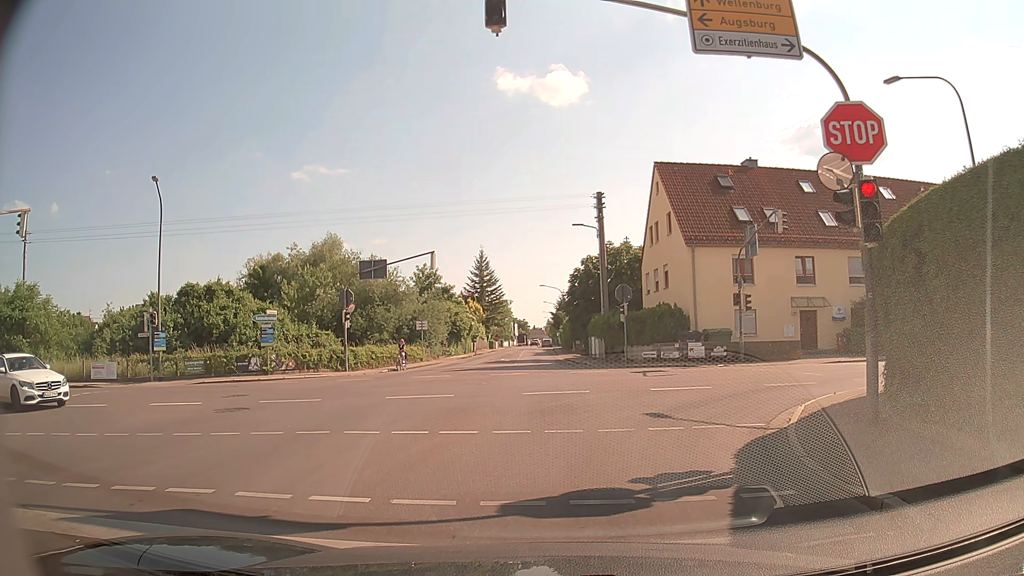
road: tertiary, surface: asphalt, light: Day
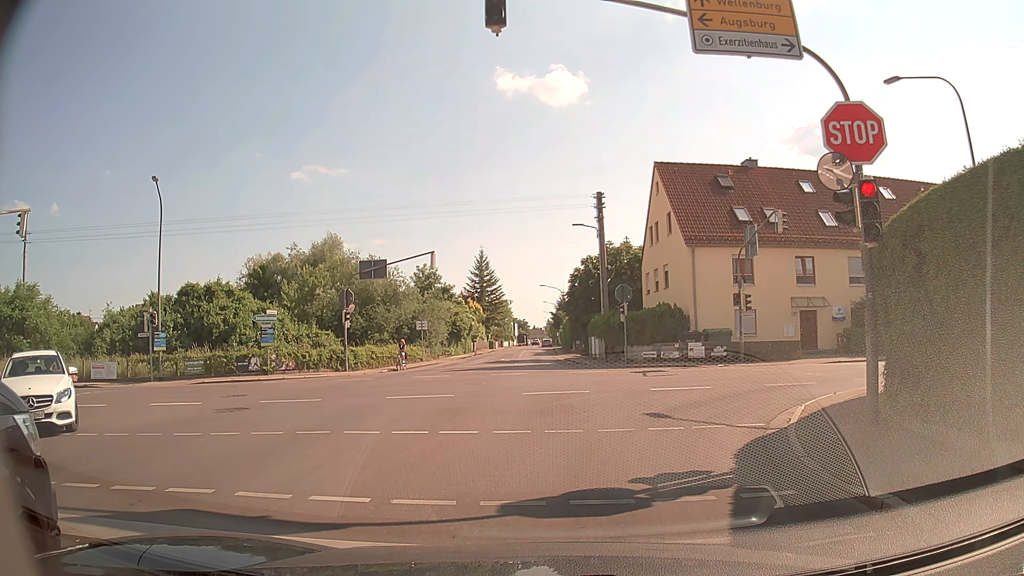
(0.0, 0.0) m; 0°
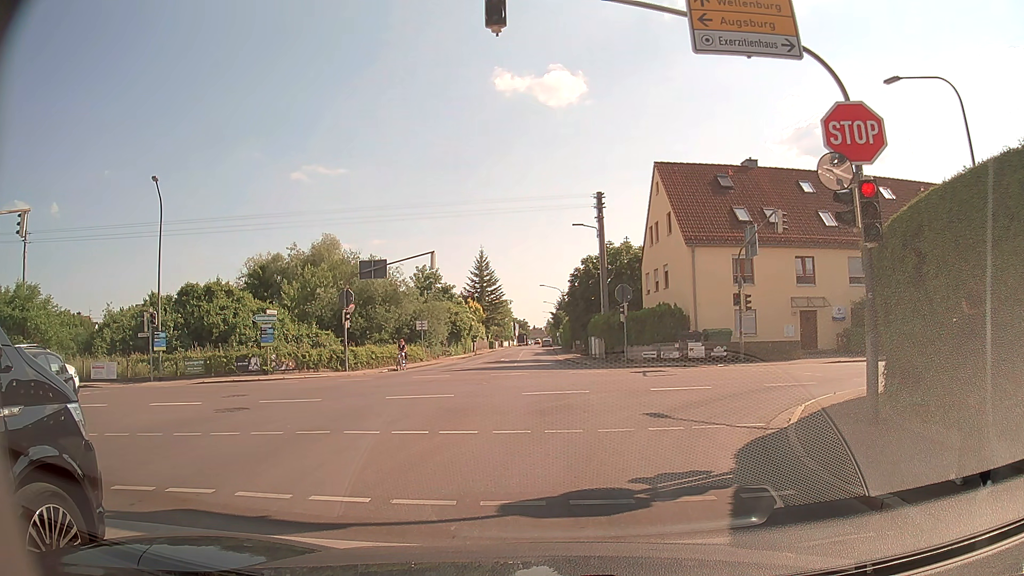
(0.0, 0.0) m; 0°
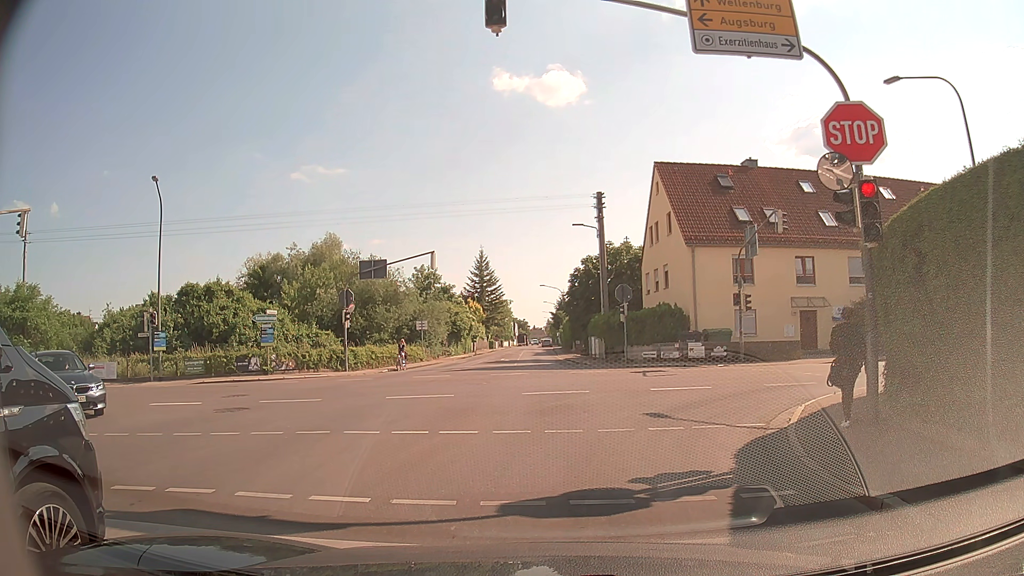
(0.0, 0.0) m; 0°
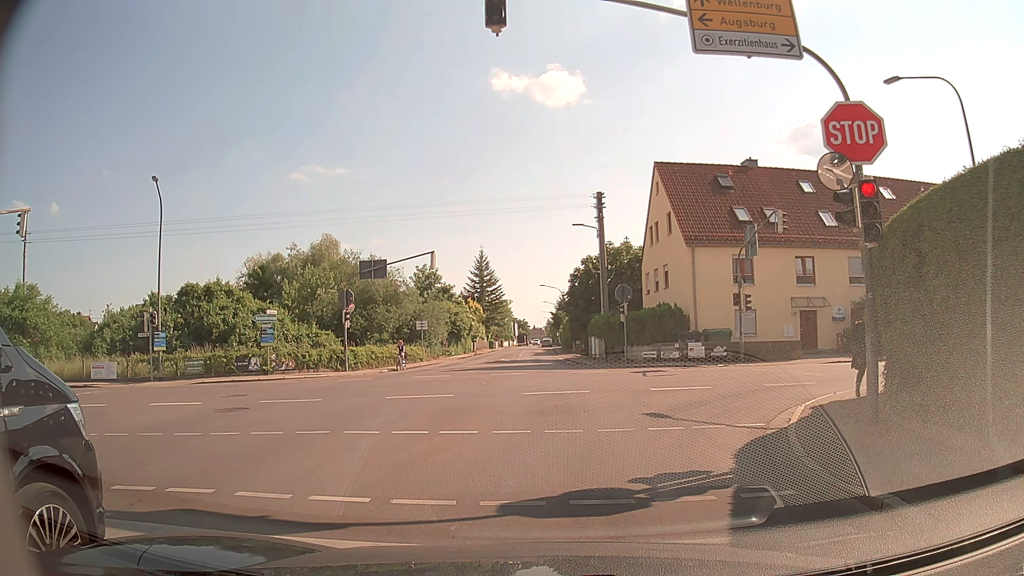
(0.0, 0.0) m; 0°
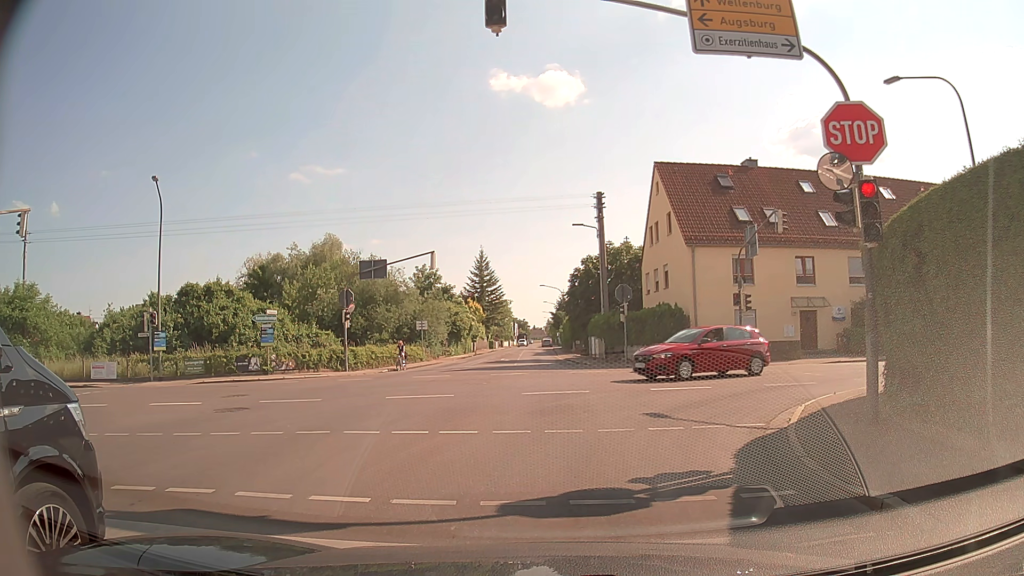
(0.0, 0.0) m; 0°
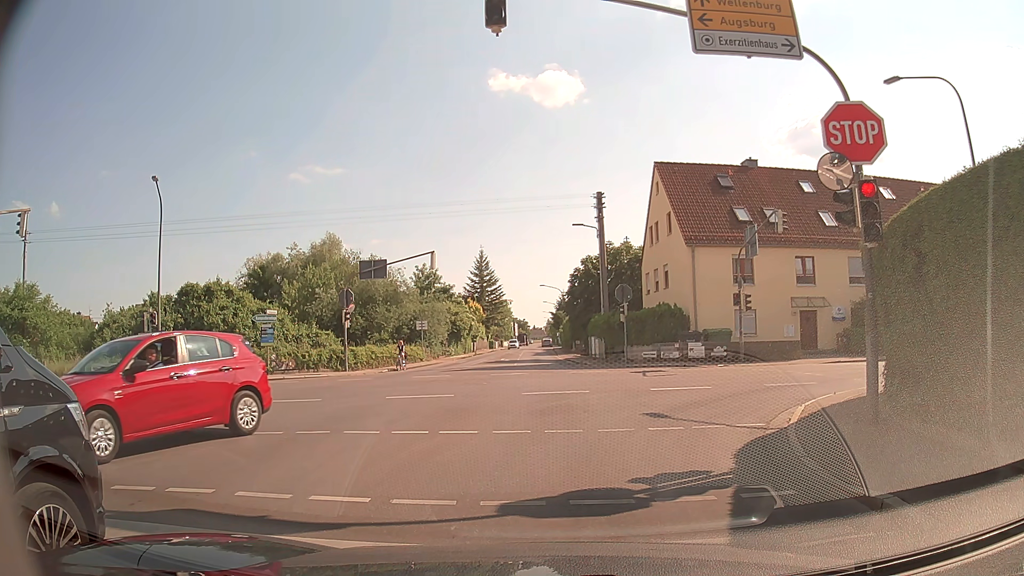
(0.0, 0.0) m; 0°
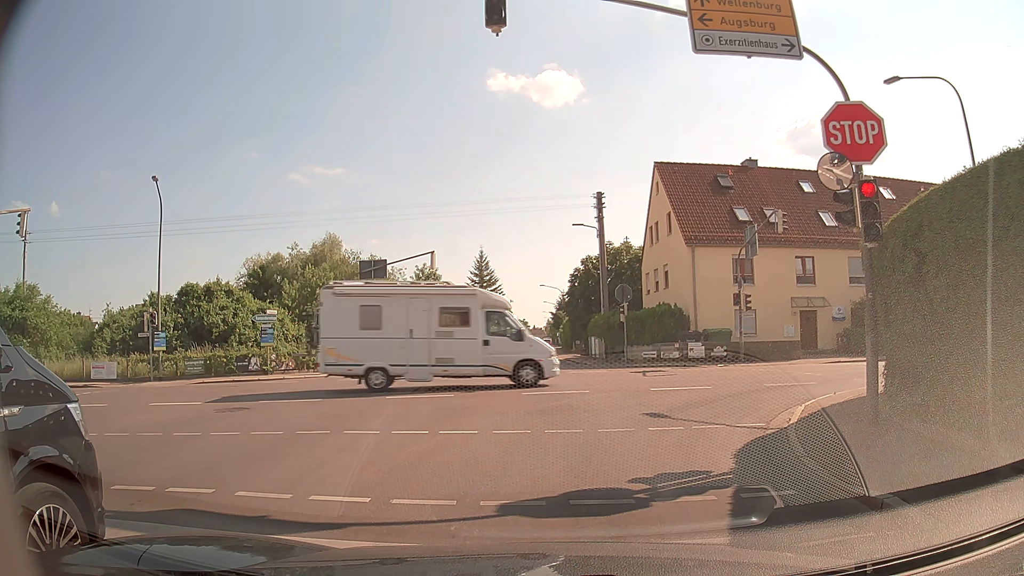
(0.0, 0.0) m; 0°
